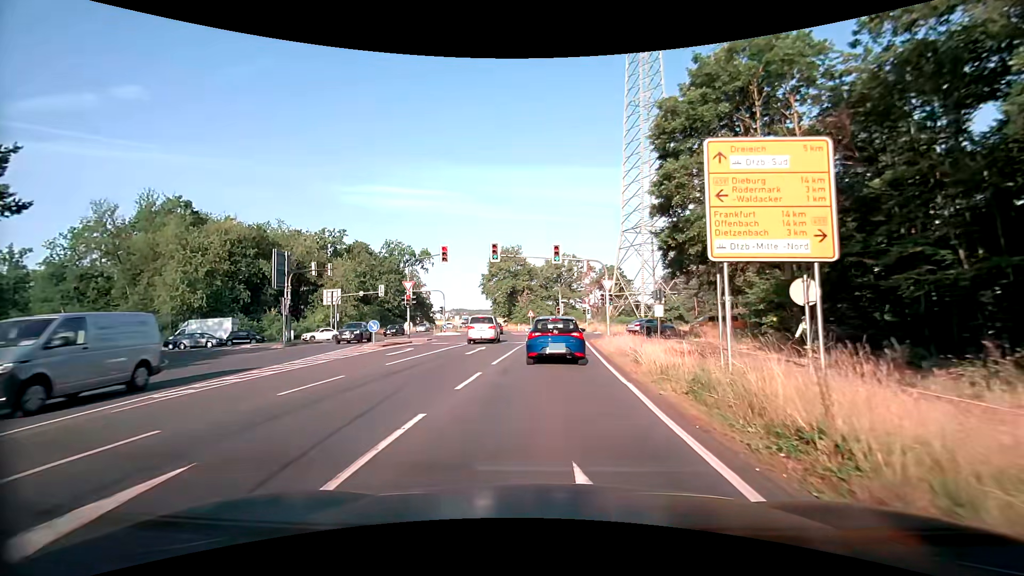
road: secondary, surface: asphalt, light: Day
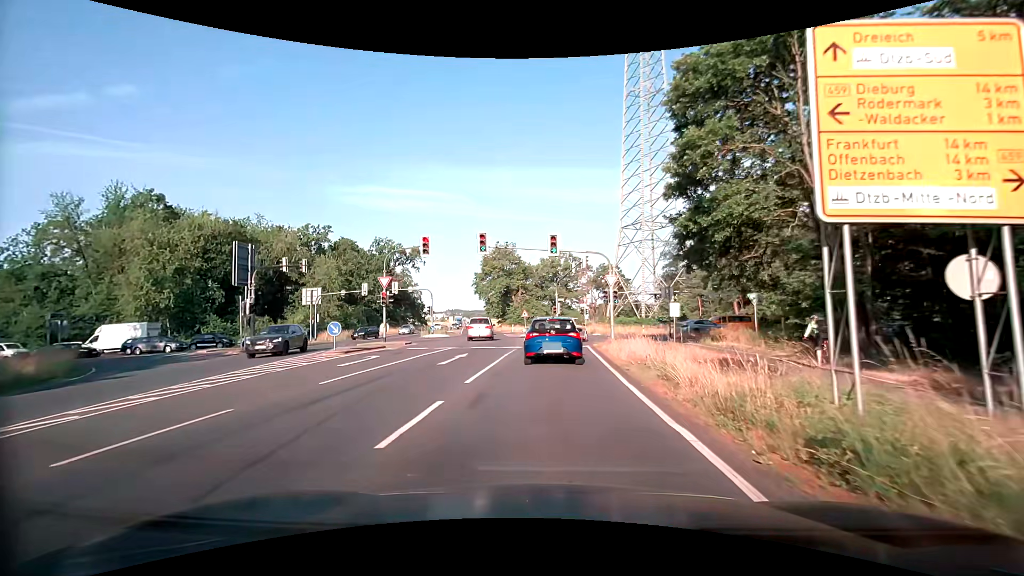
(0.0, +4.4) m; +2°
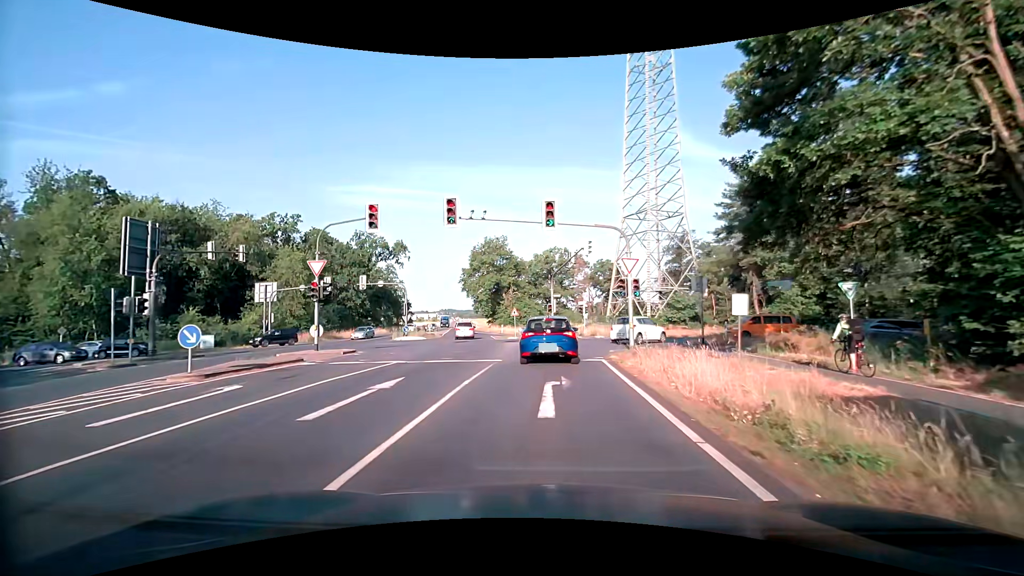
(-0.1, +8.6) m; 0°
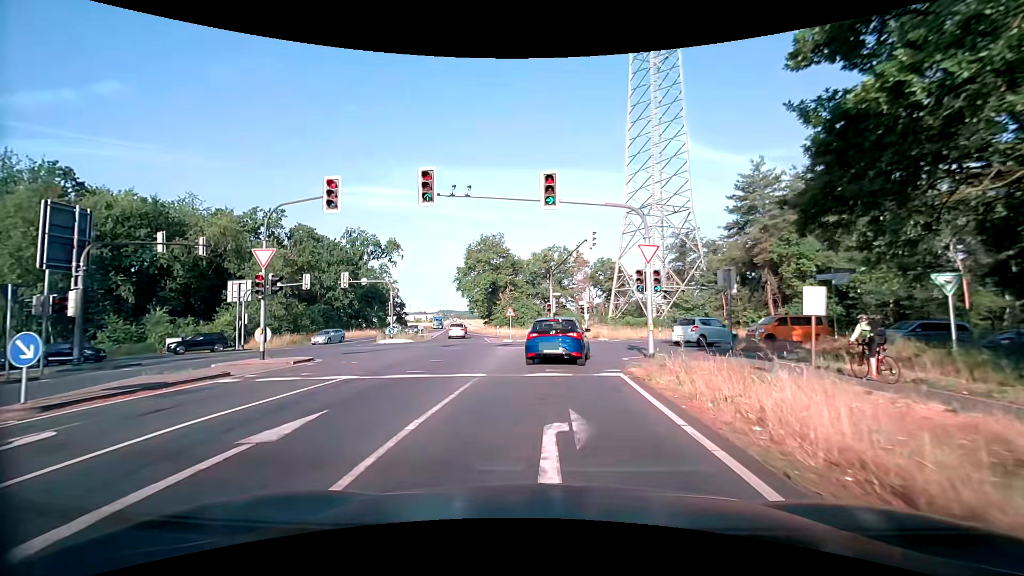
(0.0, +4.2) m; 0°
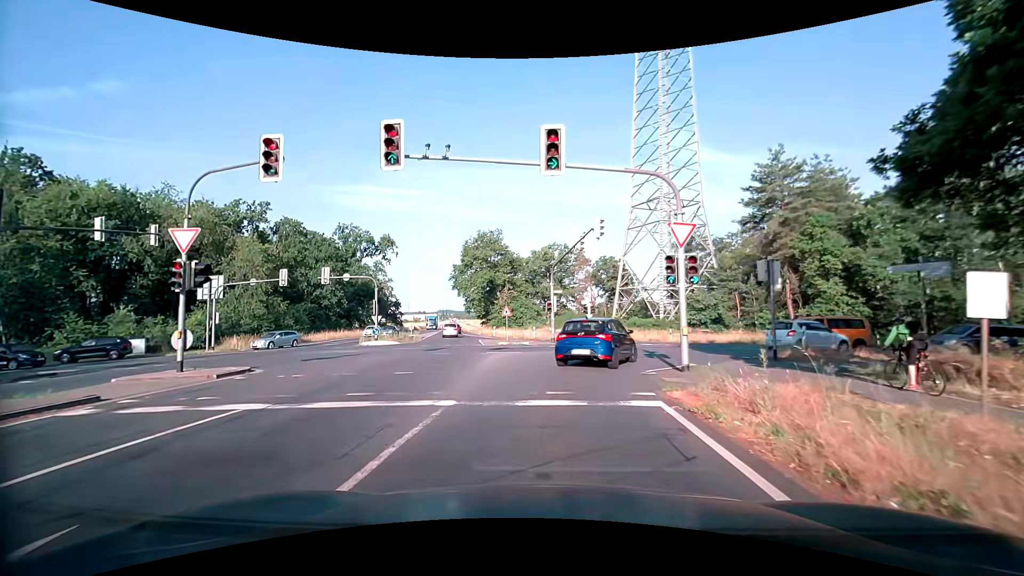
(0.0, +4.2) m; 0°
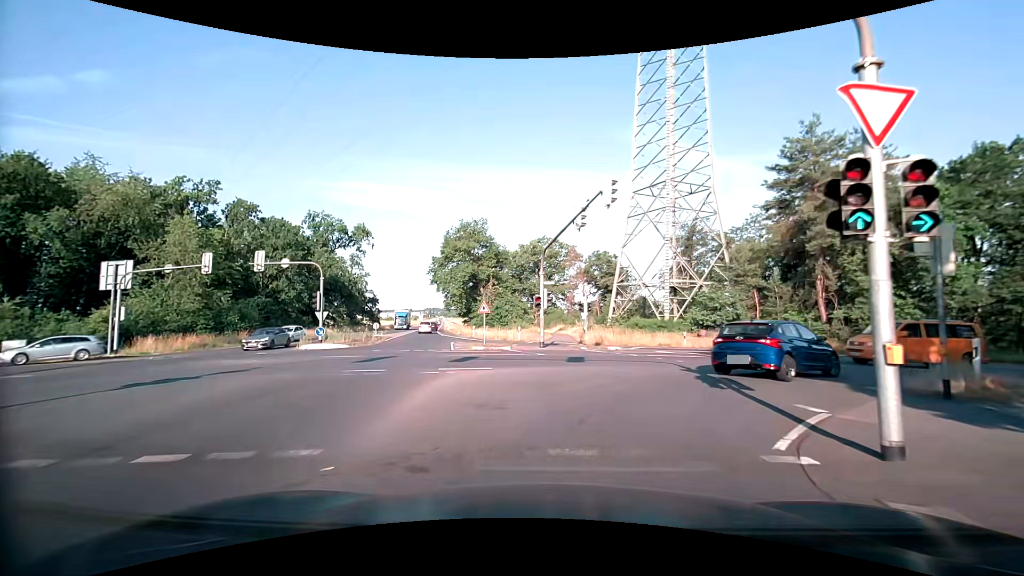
(+0.1, +8.2) m; +1°
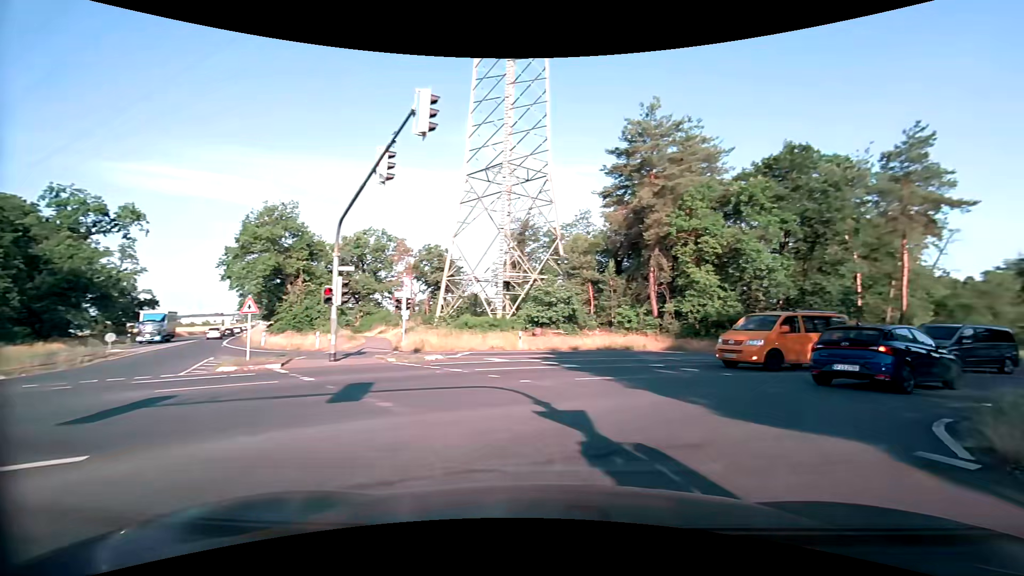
(+1.0, +7.9) m; +18°
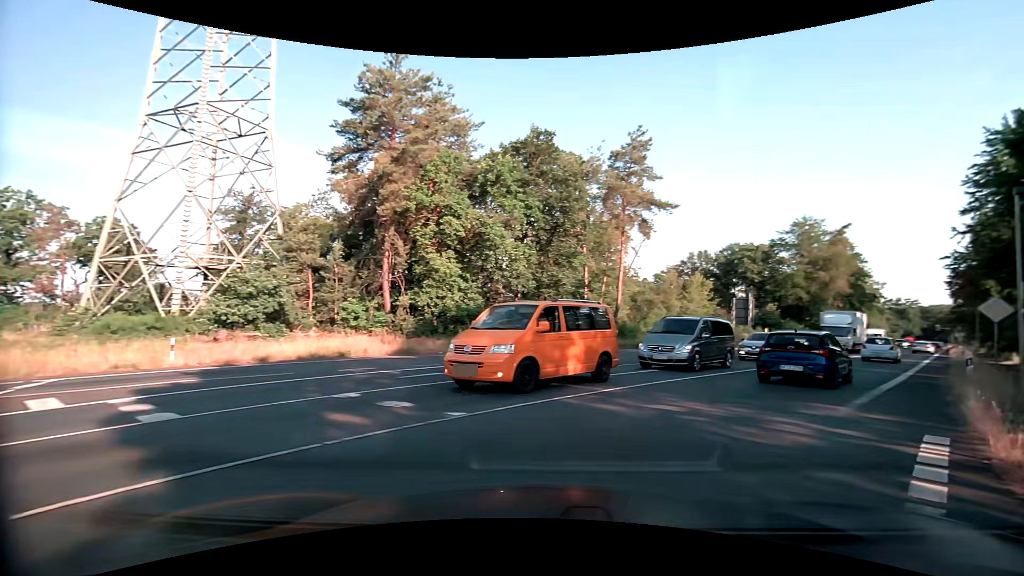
(+1.8, +7.5) m; +27°
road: primary
(+3, +10) (+8, +18) (+15, +26) (+21, +33) (+27, +41) (+33, +49) (+39, +57) (+46, +65) (+52, +73) (+58, +80) m
